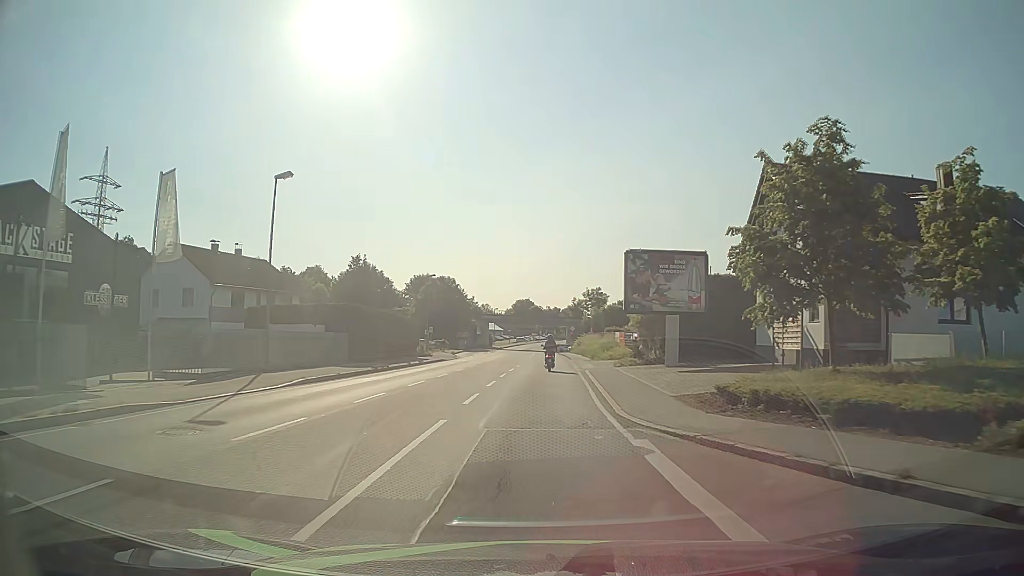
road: primary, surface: asphalt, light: Day
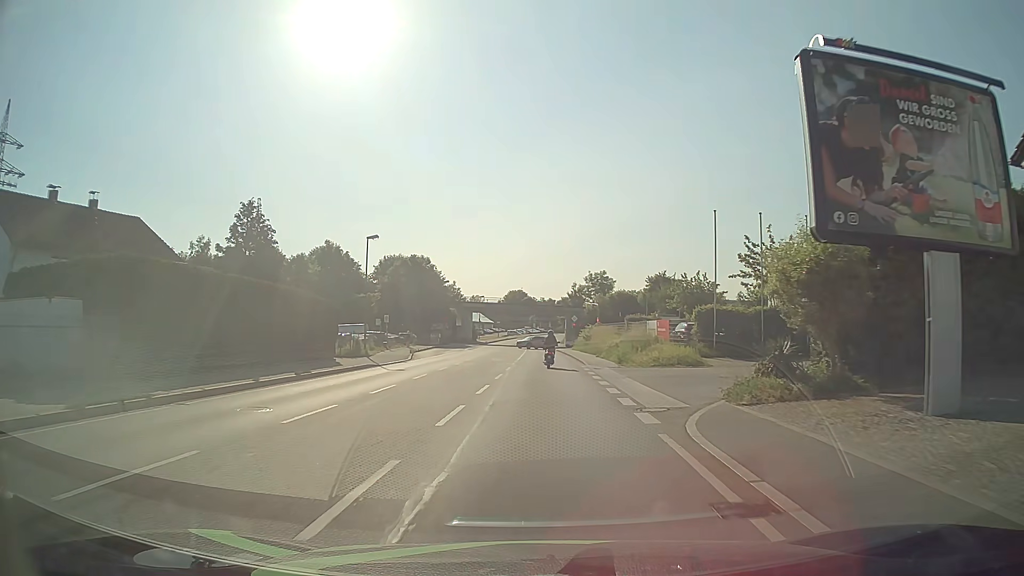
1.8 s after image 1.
(0.0, +21.7) m; 0°
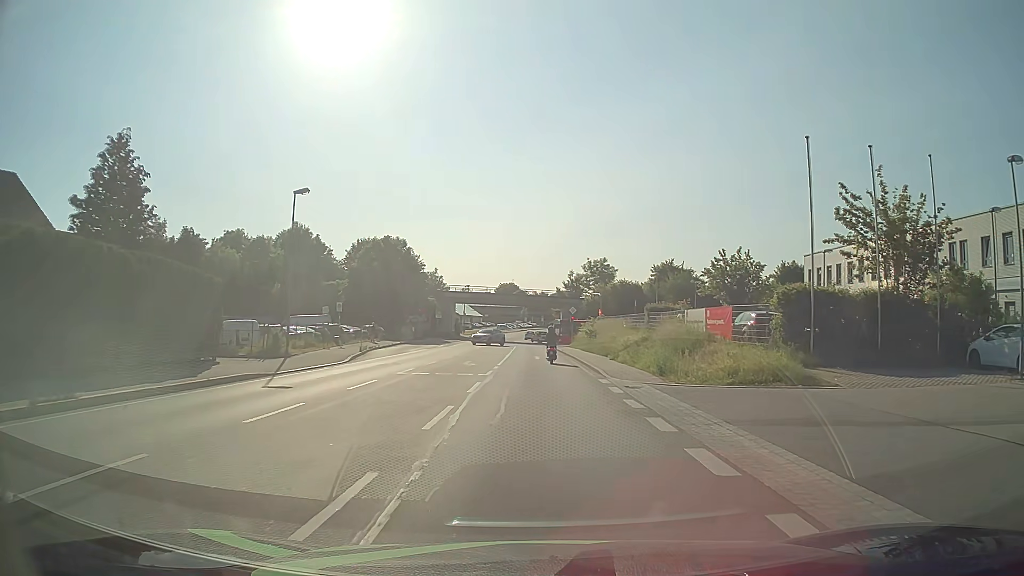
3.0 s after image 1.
(+0.1, +12.9) m; +1°
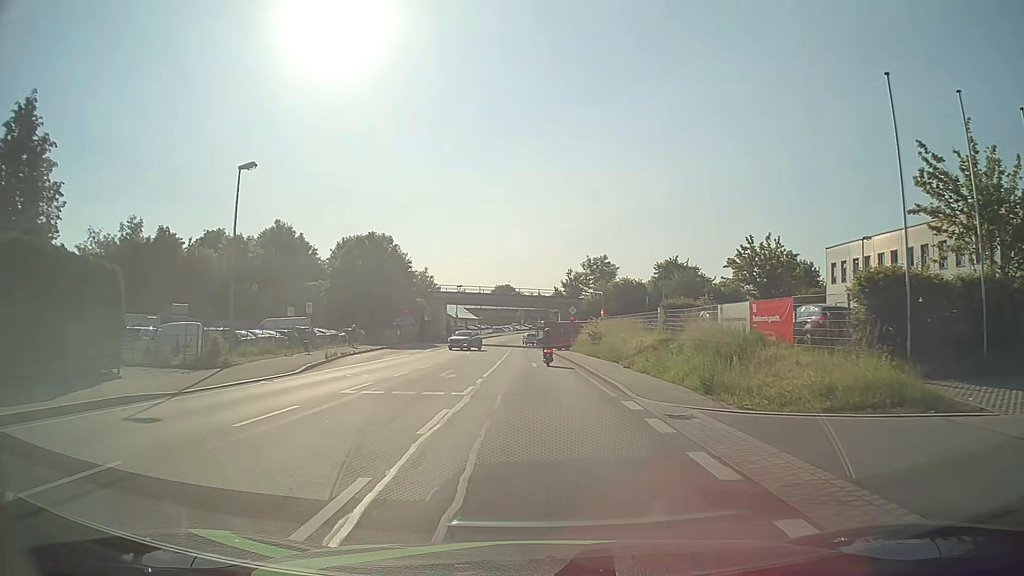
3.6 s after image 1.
(0.0, +6.0) m; 0°
